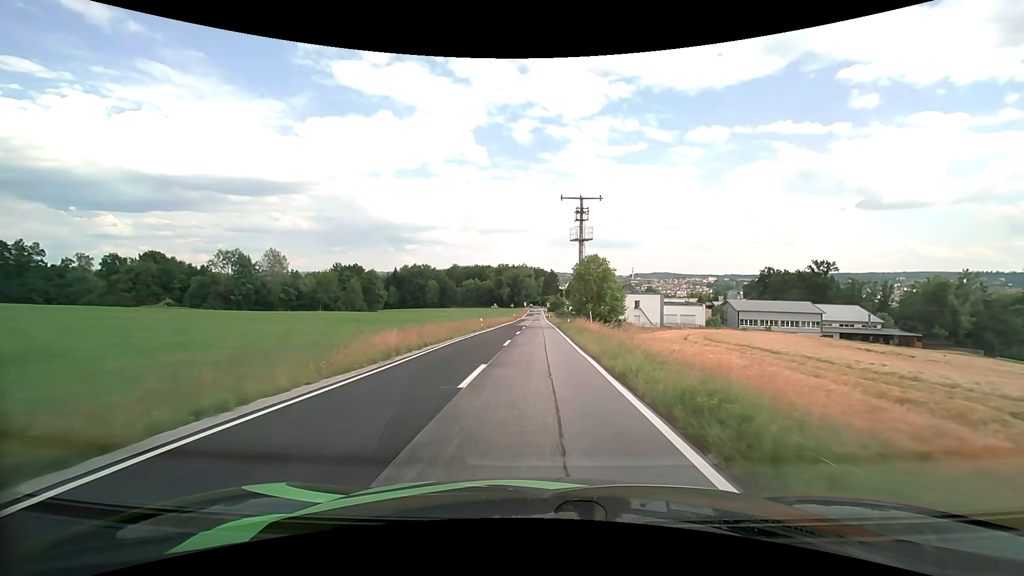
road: tertiary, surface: asphalt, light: Day
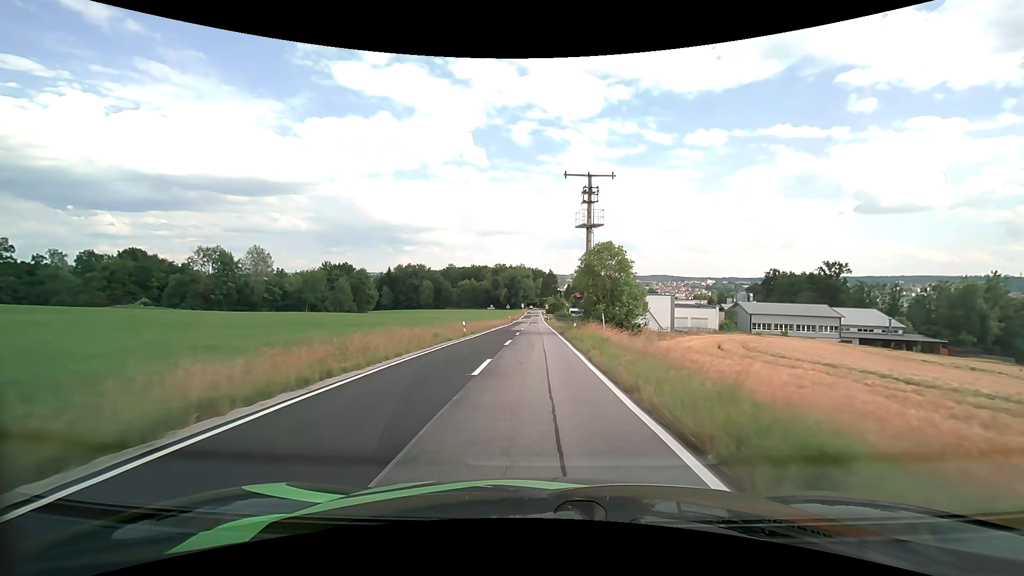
(0.0, +8.9) m; 0°
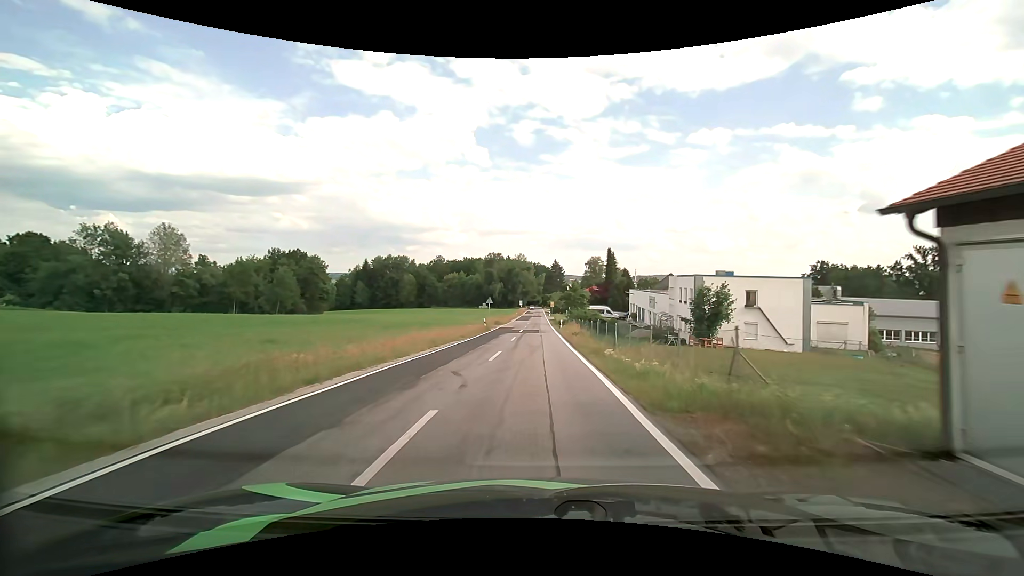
(0.0, +42.1) m; 0°
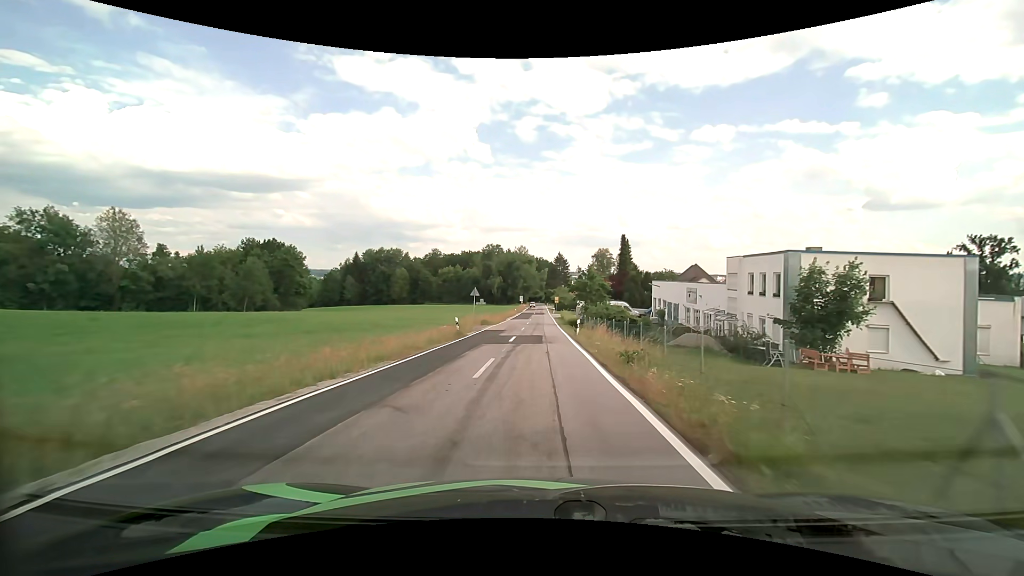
(-0.1, +16.0) m; 0°
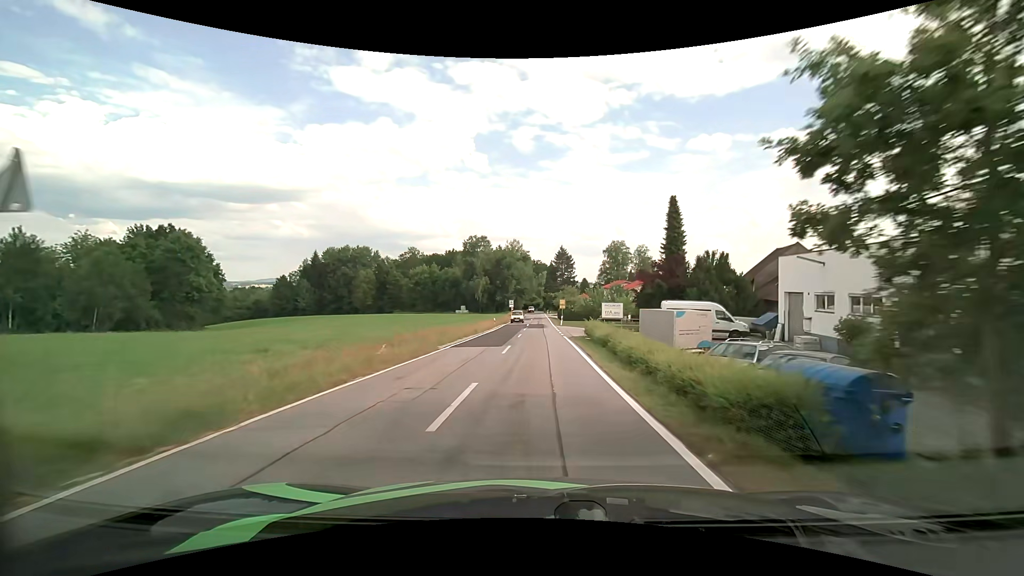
(+0.2, +39.6) m; 0°
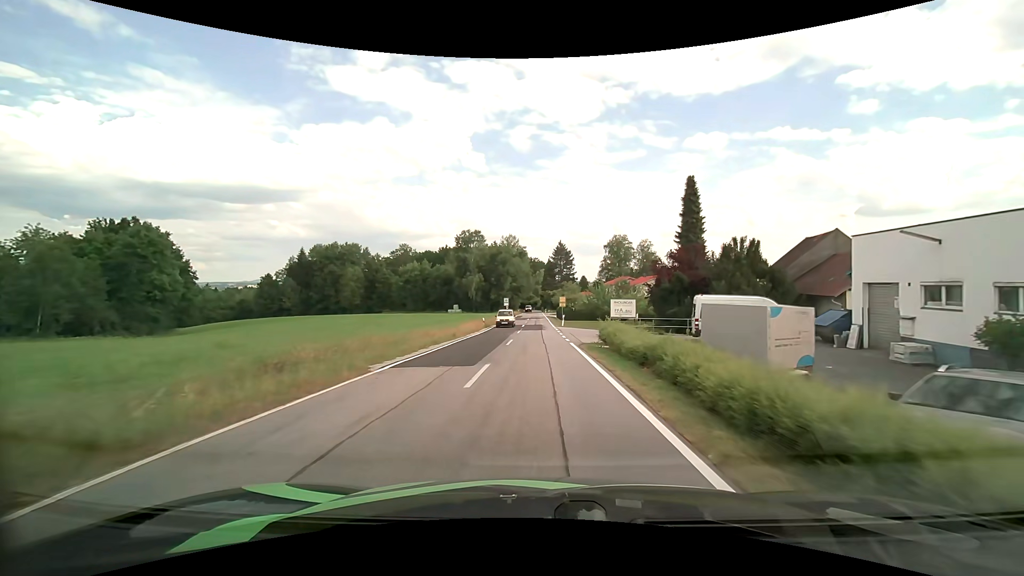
(0.0, +8.3) m; 0°
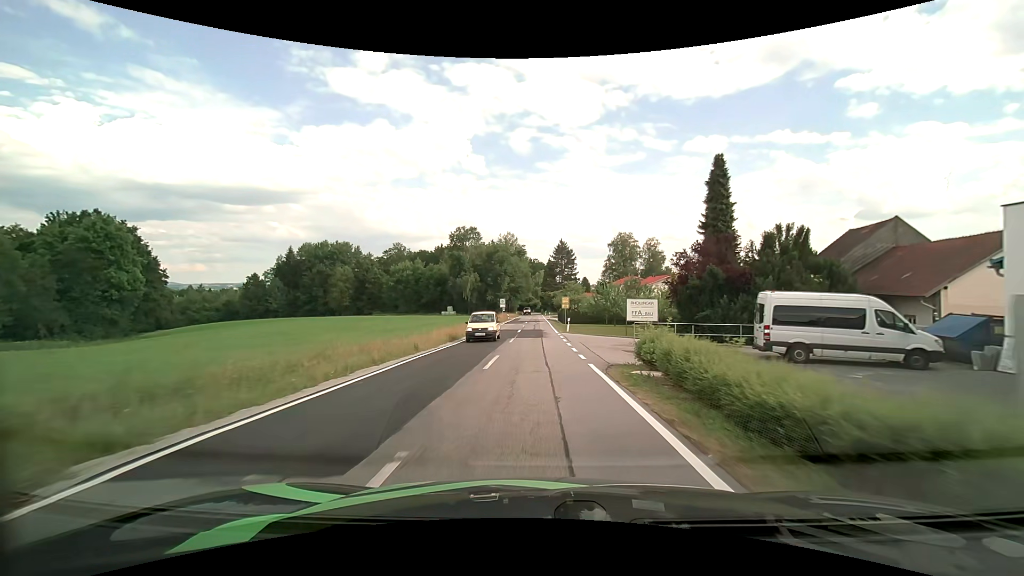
(0.0, +8.4) m; 0°
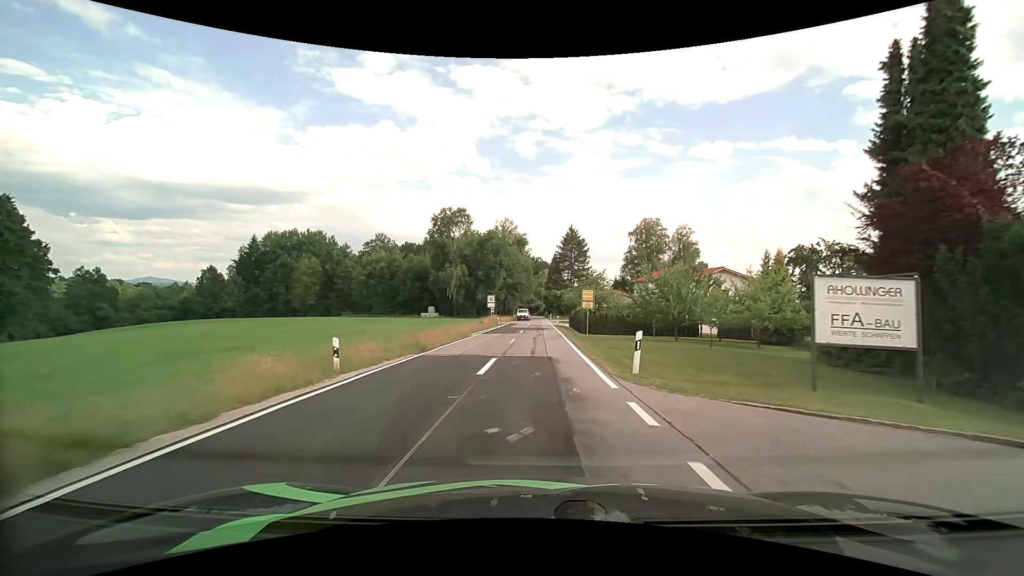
(0.0, +24.5) m; 0°
(0, +10) (0, +20) (0, +30) (0, +40) (0, +50) (0, +60) (0, +70) (0, +80) (+1, +90) (+1, +100) m
